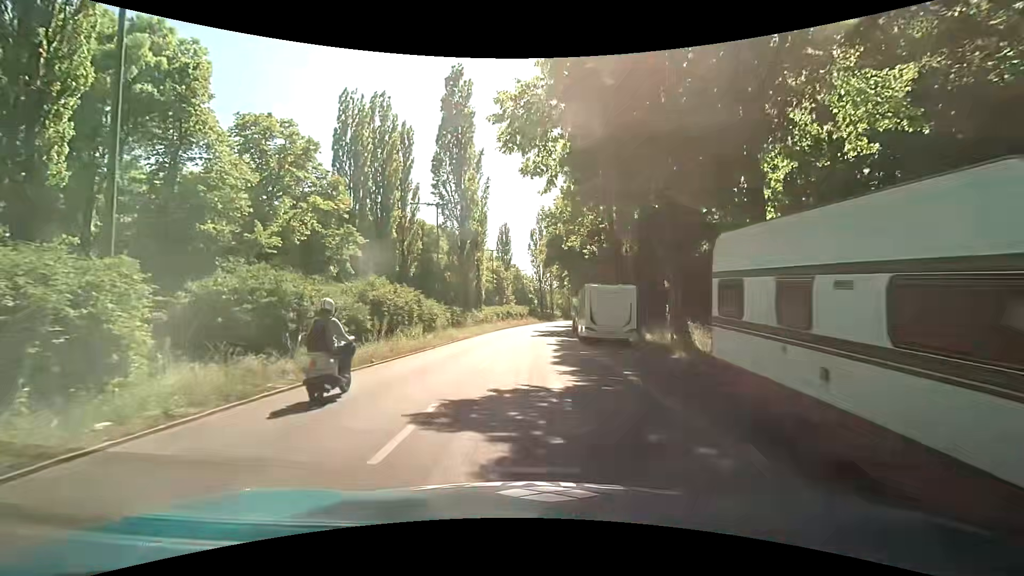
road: secondary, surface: asphalt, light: Day
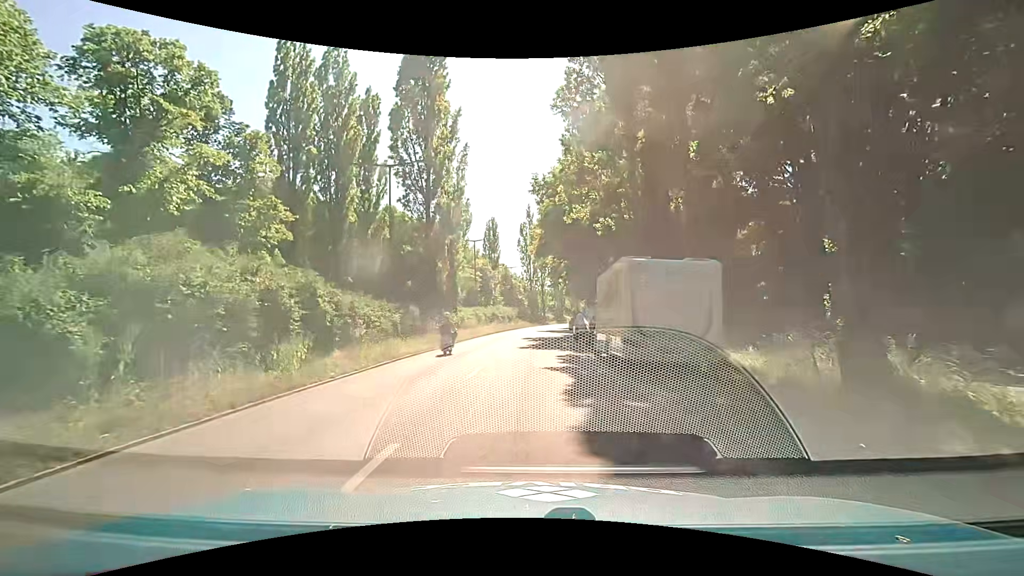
(+0.2, +10.8) m; +1°
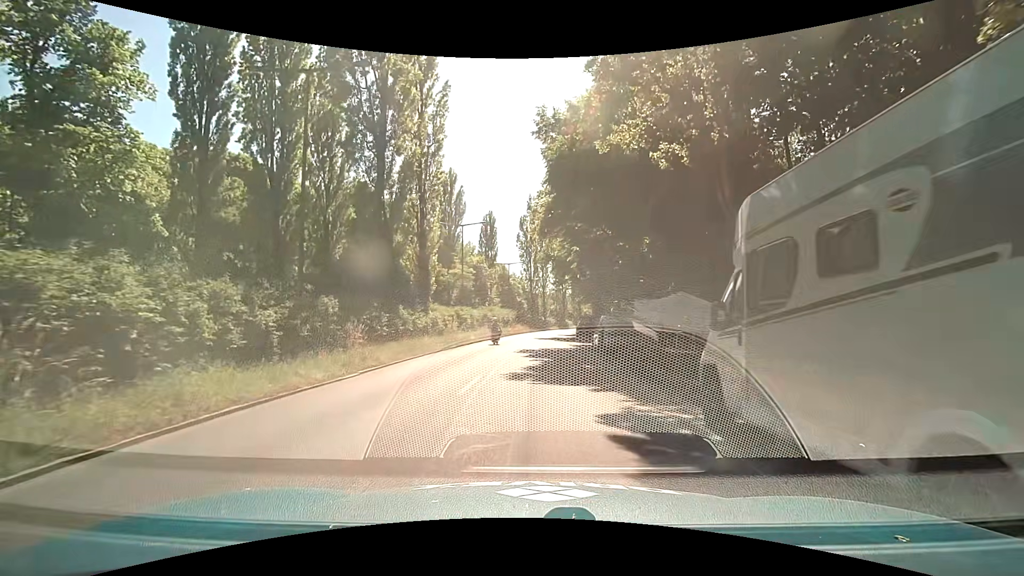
(+0.2, +11.7) m; +1°
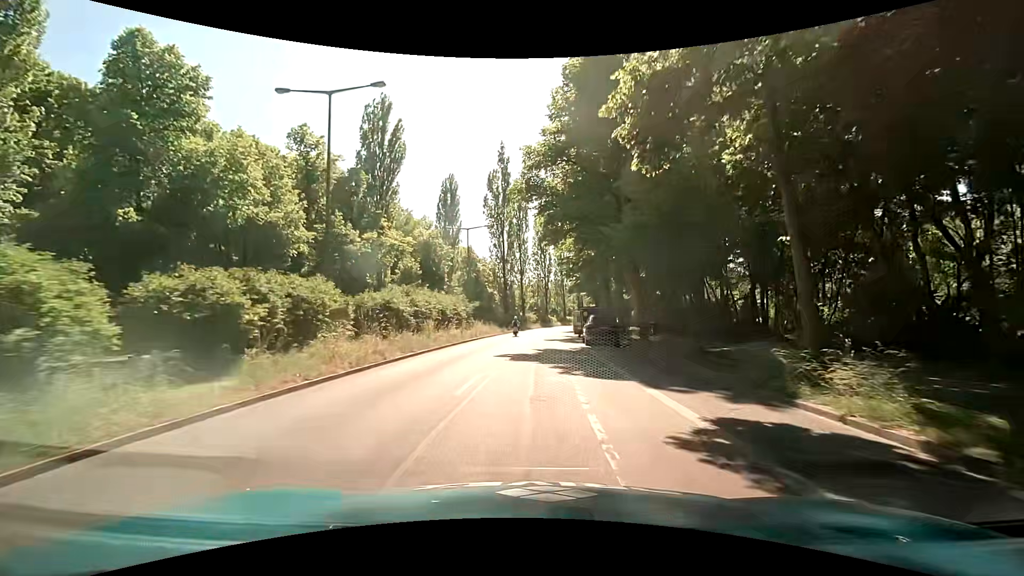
(+0.5, +27.7) m; +3°
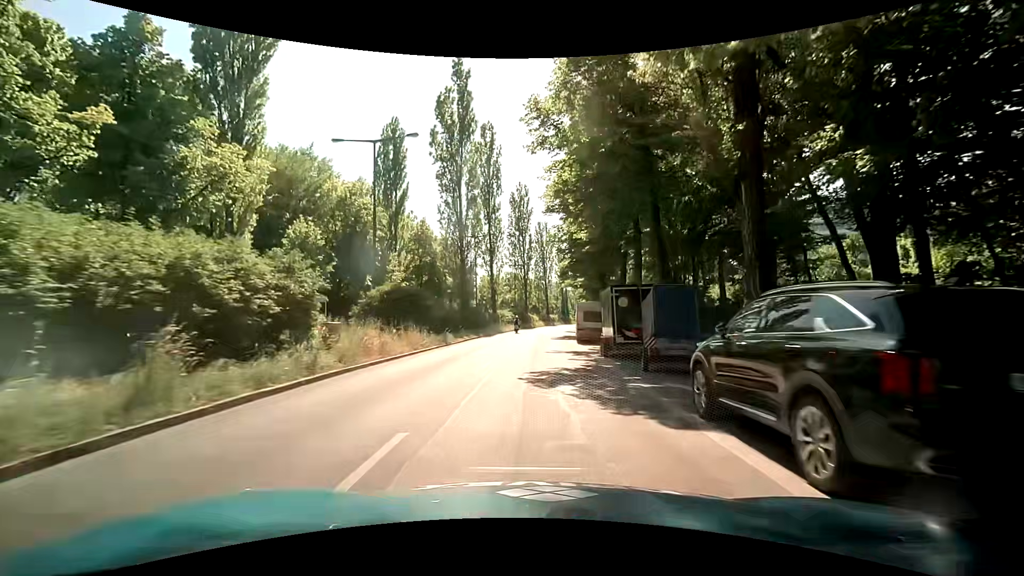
(+0.6, +24.1) m; +2°
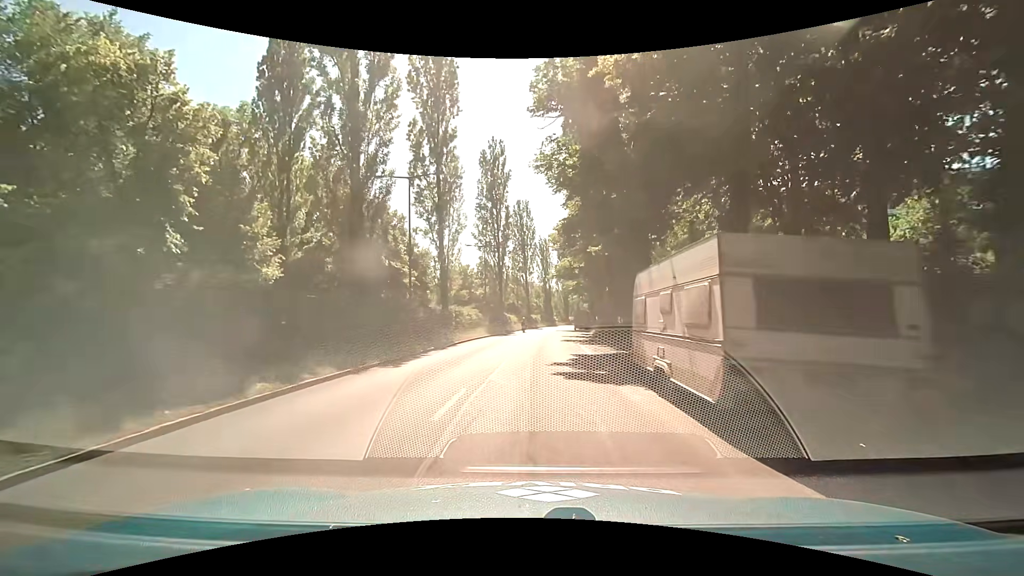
(+0.2, +23.2) m; +2°
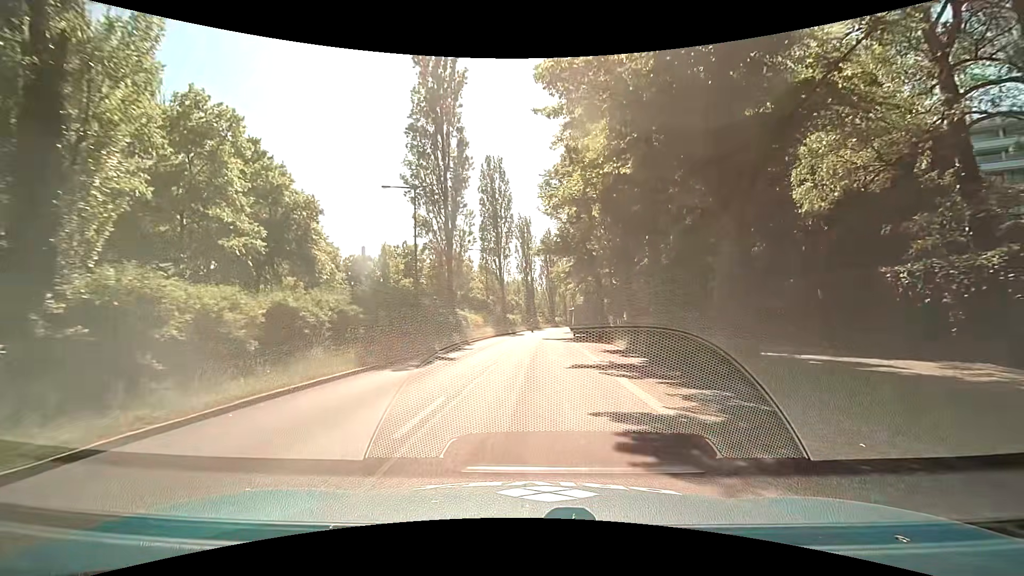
(+0.9, +27.8) m; +2°
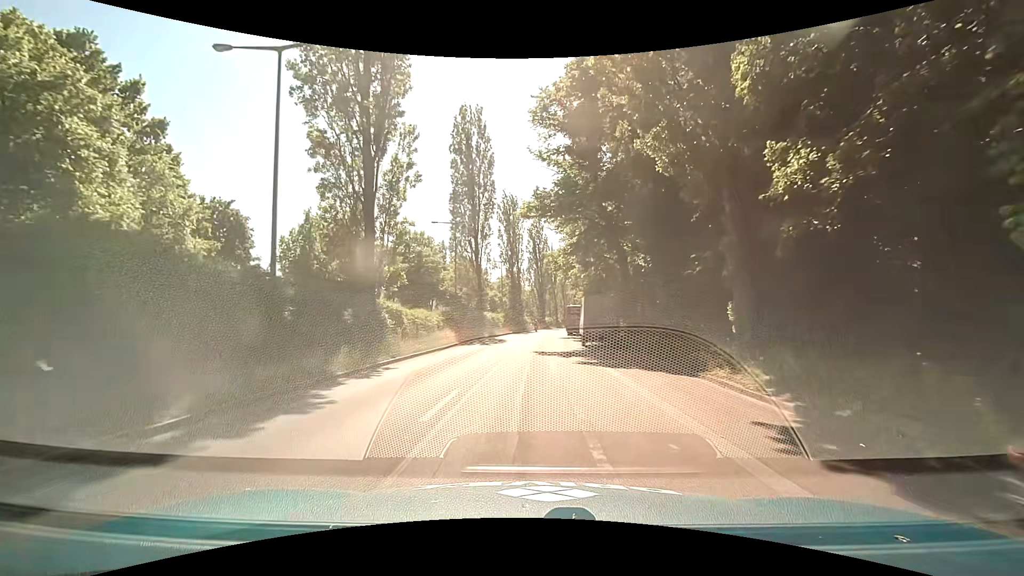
(+0.2, +17.2) m; +1°
(0, +10) (0, +20) (+1, +30) (+1, +40) (+2, +50) (+3, +60) (+4, +70) (+5, +80) (+7, +90) (+8, +100) m
